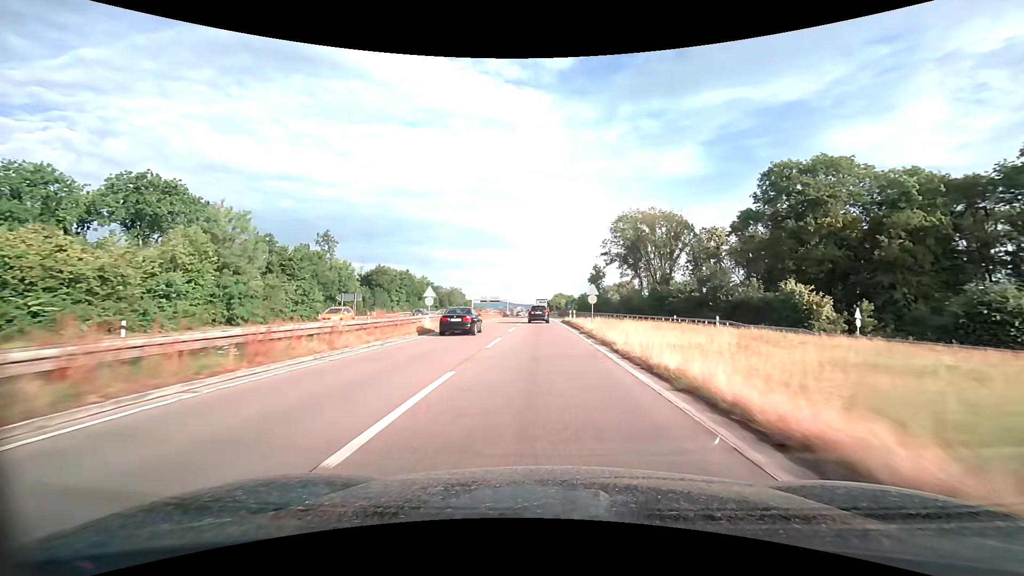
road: trunk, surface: asphalt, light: Day
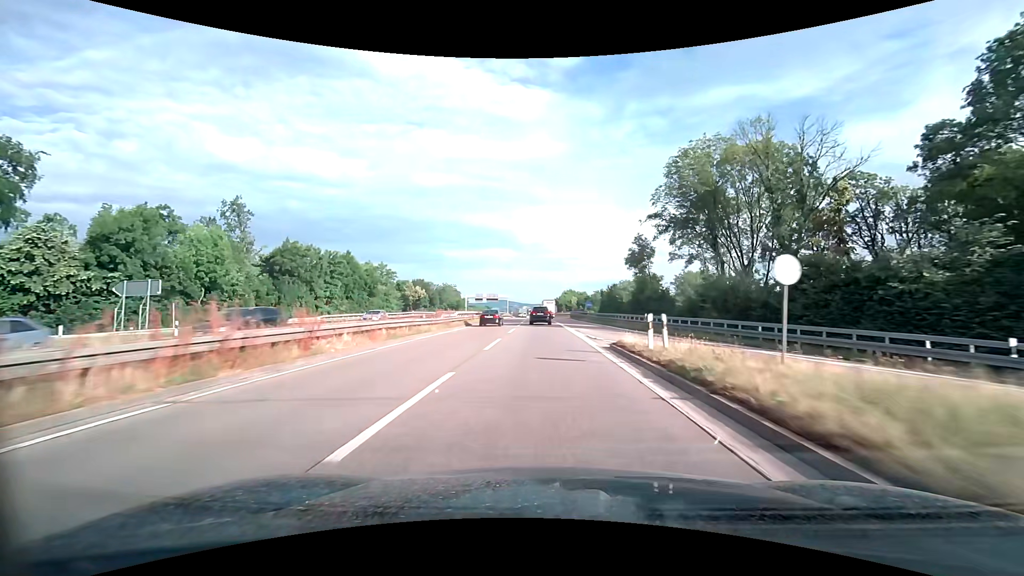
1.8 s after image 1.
(-0.2, +35.9) m; -1°
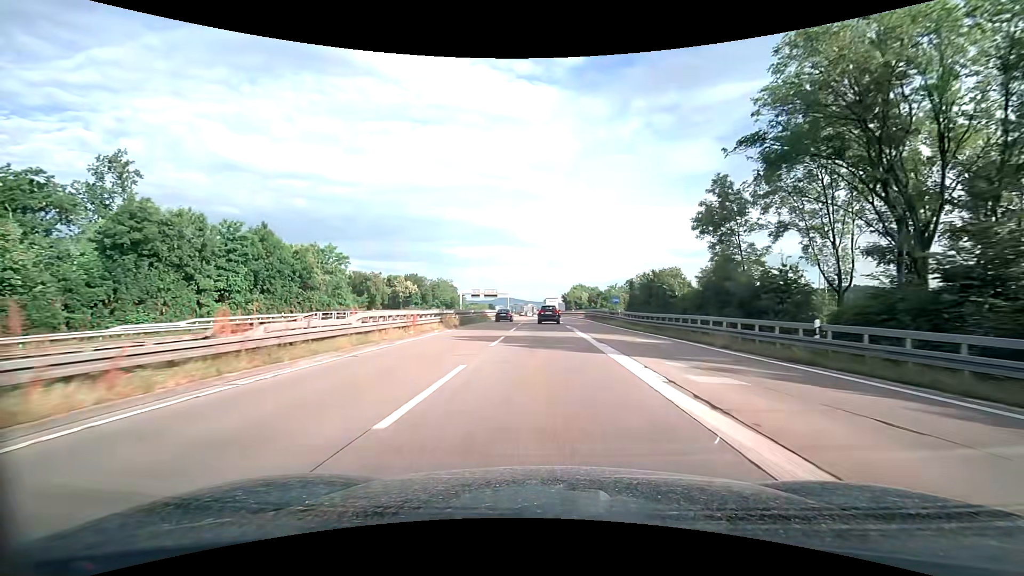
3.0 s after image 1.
(-0.1, +23.4) m; -1°
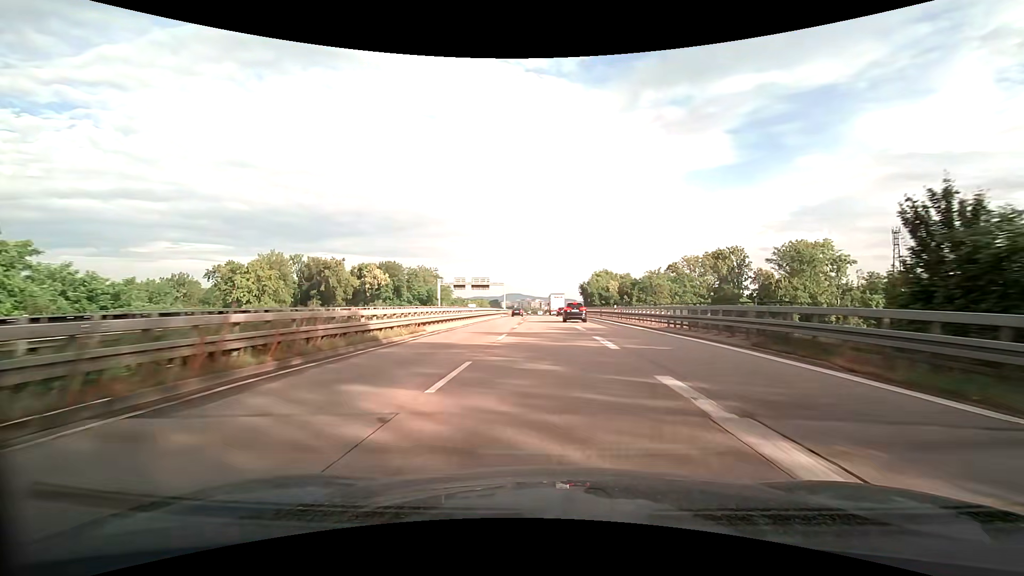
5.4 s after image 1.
(-0.3, +45.7) m; -1°
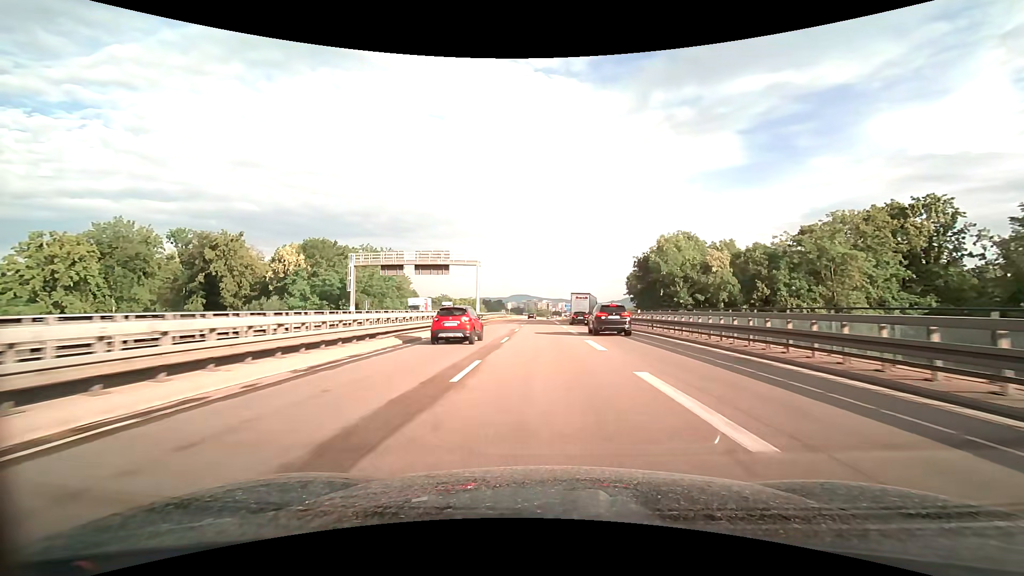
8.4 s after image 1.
(-0.5, +59.0) m; -1°
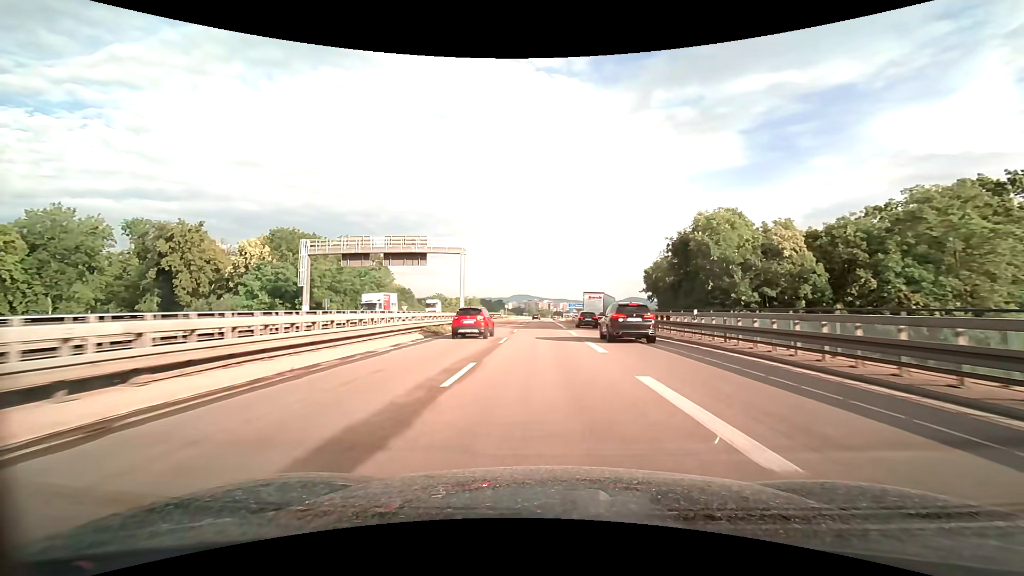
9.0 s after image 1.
(0.0, +12.7) m; 0°
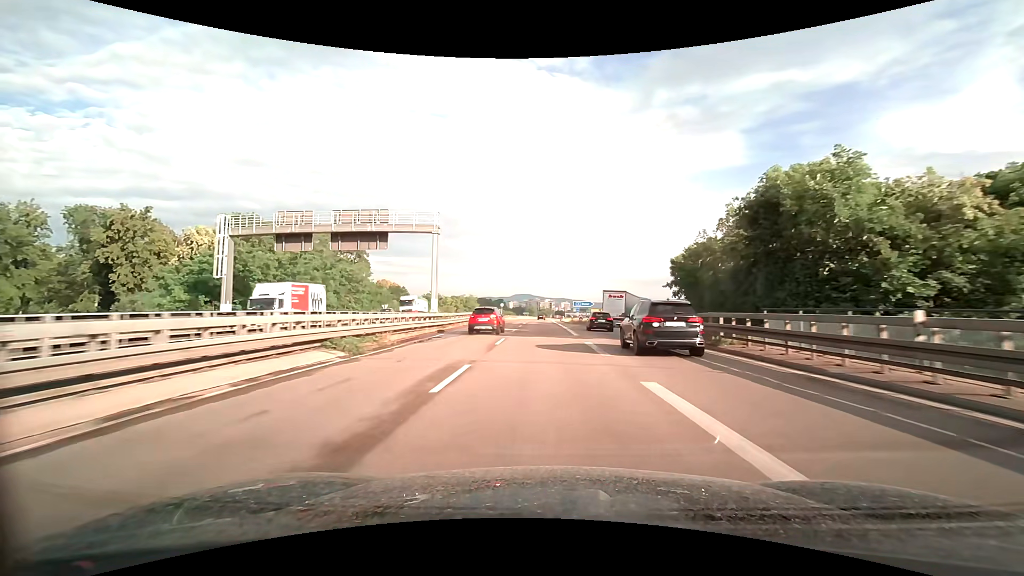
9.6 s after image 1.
(0.0, +12.9) m; 0°
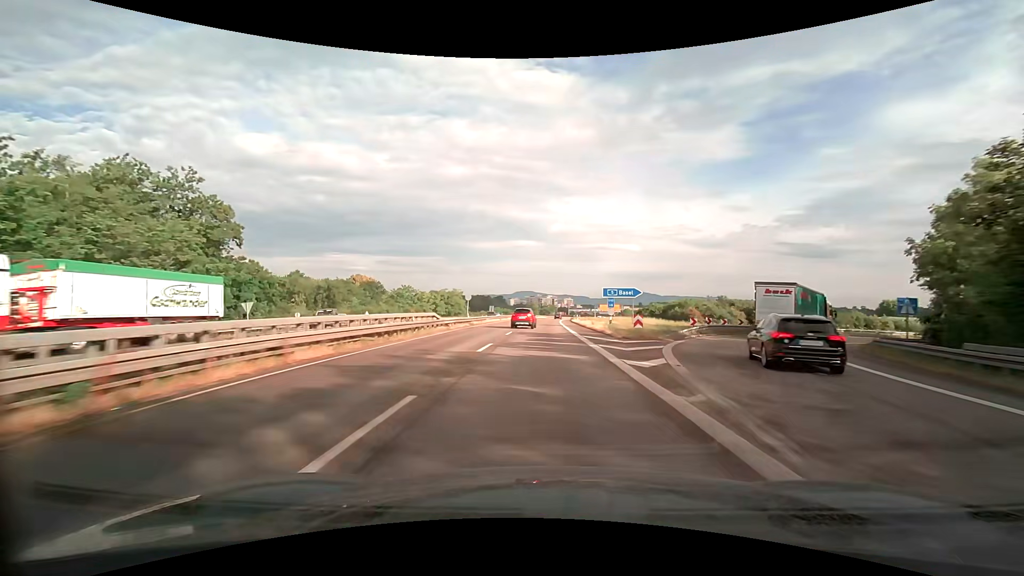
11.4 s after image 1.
(-0.2, +40.4) m; 0°
(0, +10) (0, +20) (0, +30) (0, +40) (0, +50) (+1, +60) (+1, +70) (+1, +80) (+2, +90) (+2, +100) m
